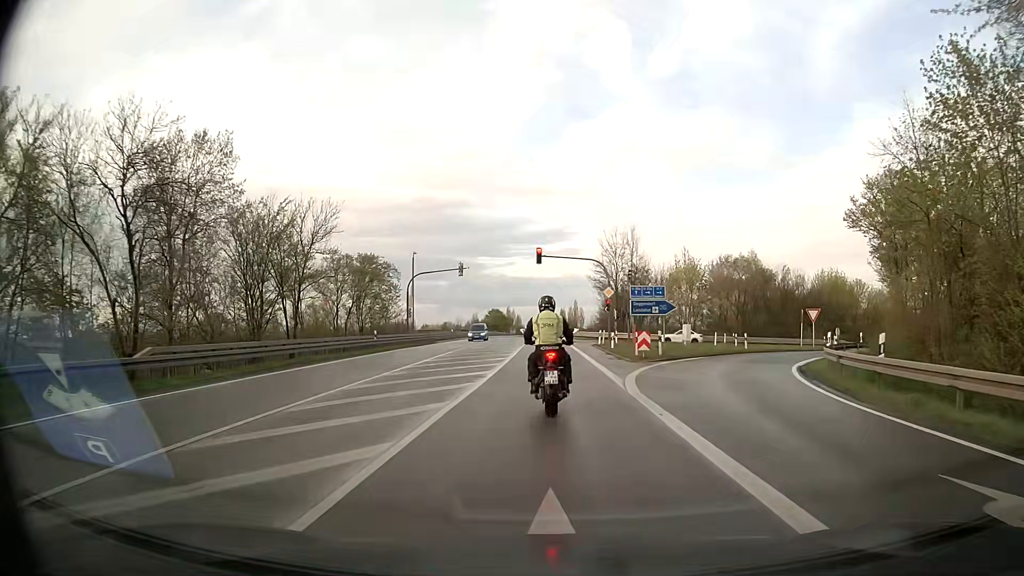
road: secondary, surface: asphalt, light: Day
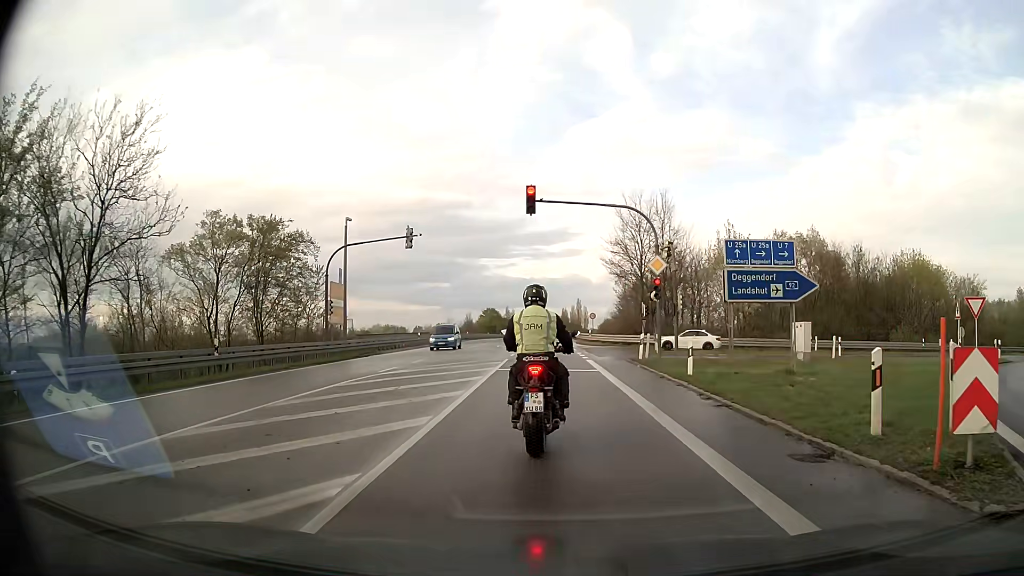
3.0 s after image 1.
(+0.1, +20.9) m; +1°
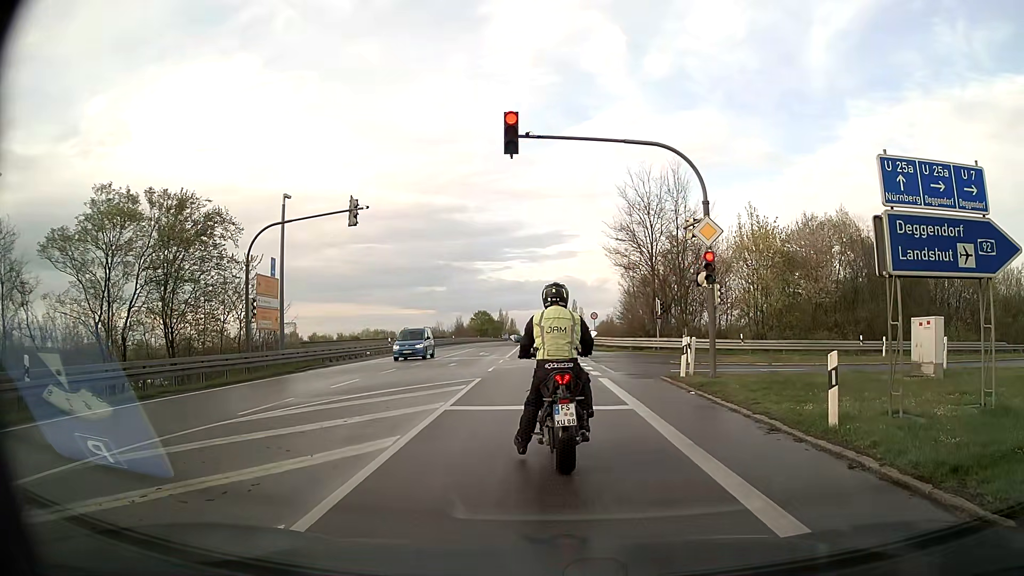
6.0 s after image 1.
(-0.1, +9.4) m; 0°
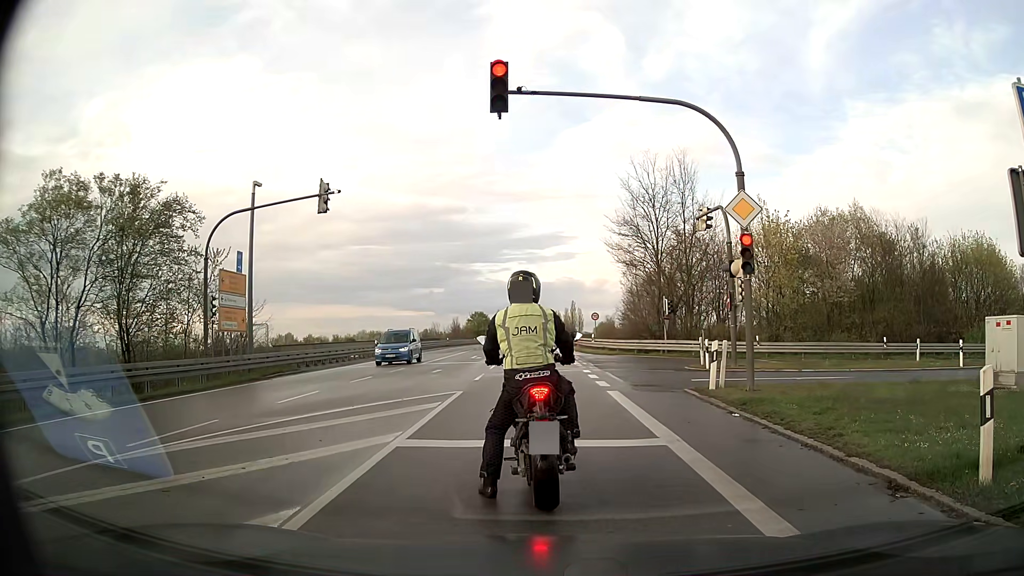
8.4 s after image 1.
(-0.1, +3.3) m; -2°
